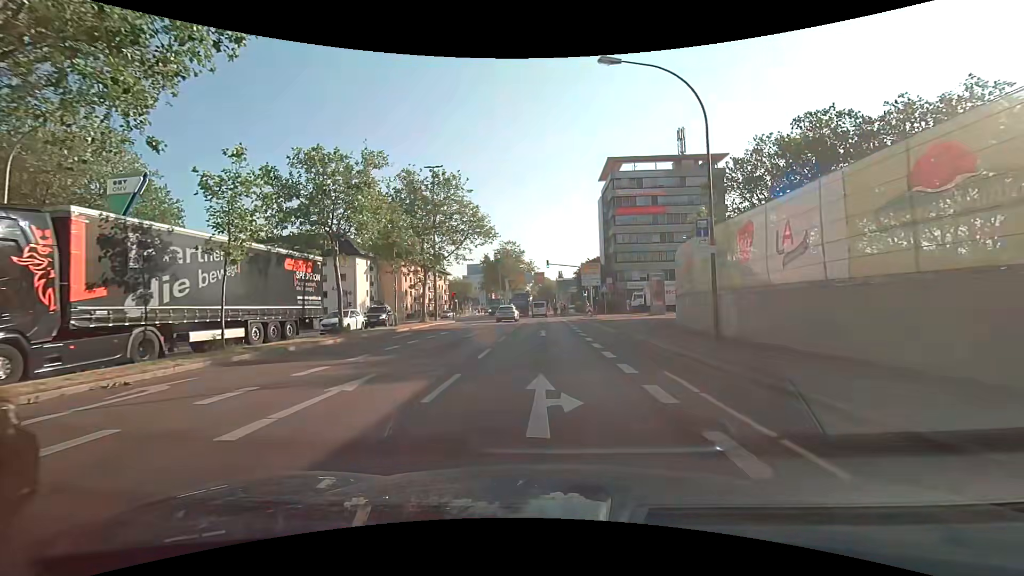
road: secondary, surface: asphalt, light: Day
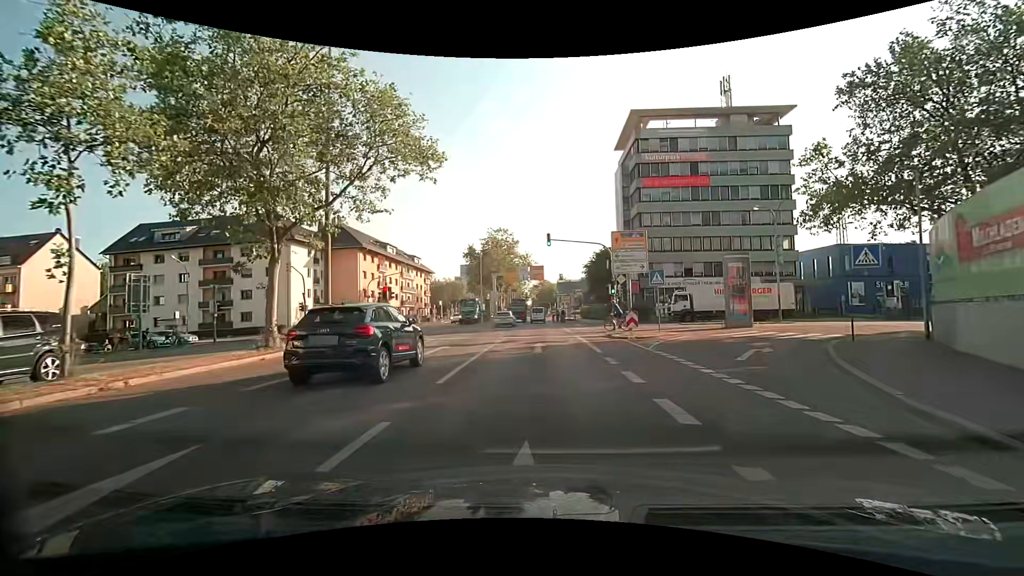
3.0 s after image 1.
(+0.1, +22.3) m; 0°
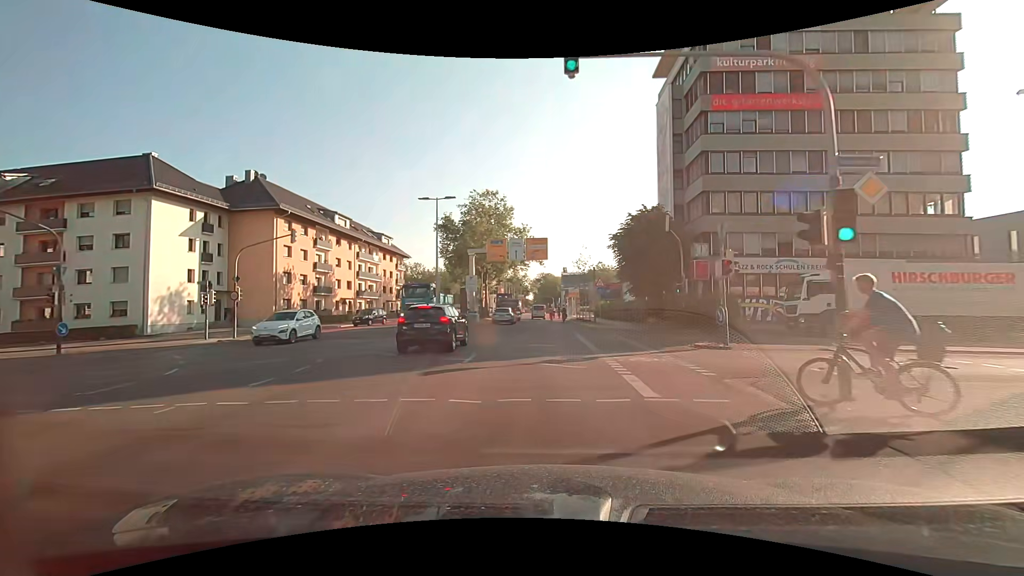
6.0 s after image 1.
(+0.1, +23.8) m; 0°
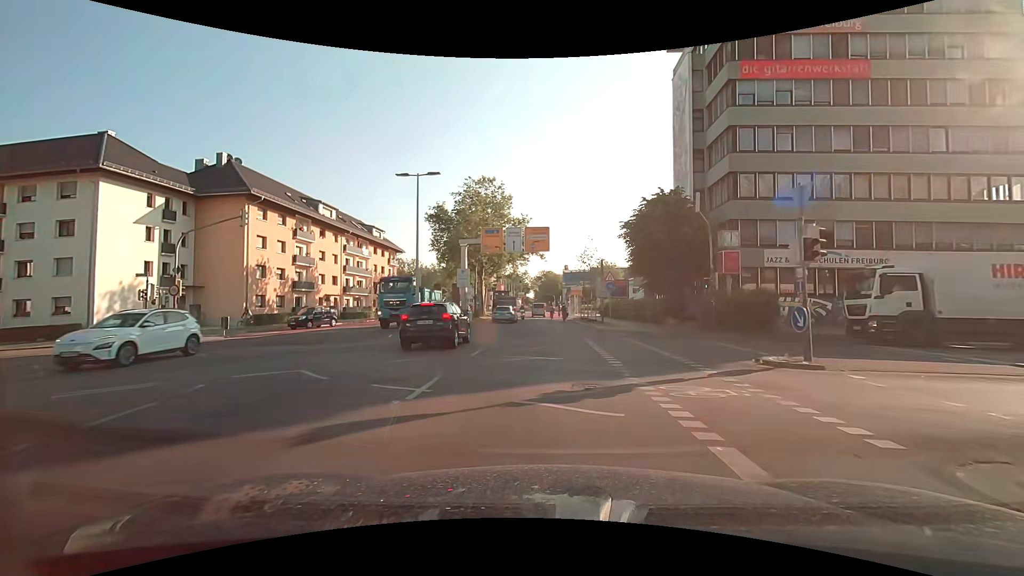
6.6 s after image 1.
(0.0, +5.1) m; 0°
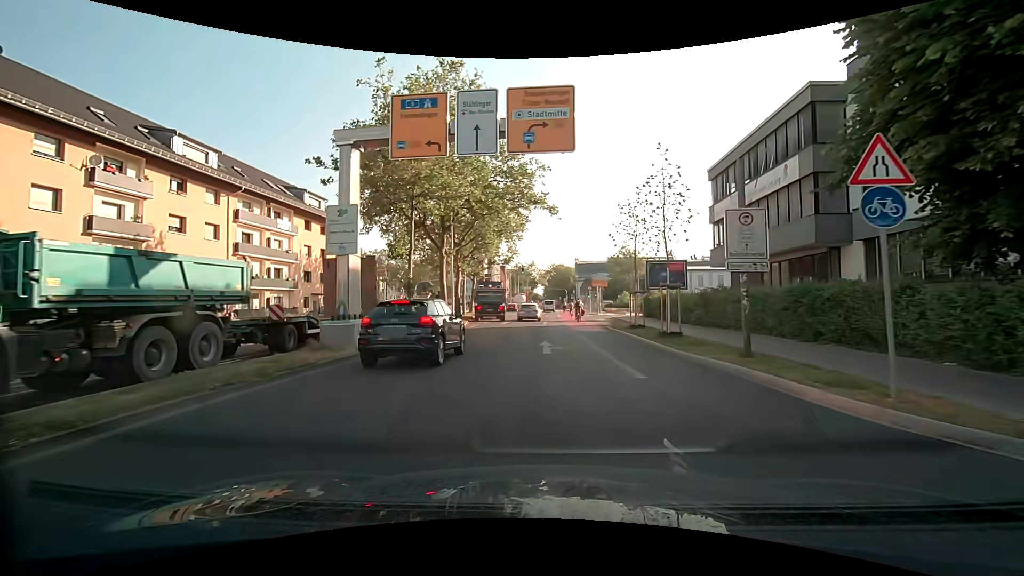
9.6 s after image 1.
(-0.4, +25.4) m; -1°
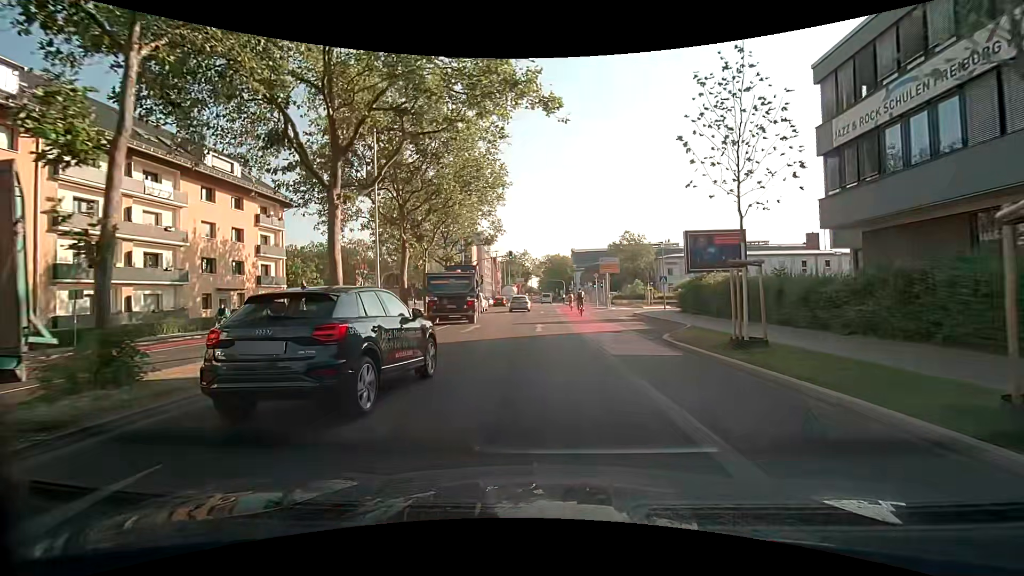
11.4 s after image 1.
(0.0, +14.8) m; +1°
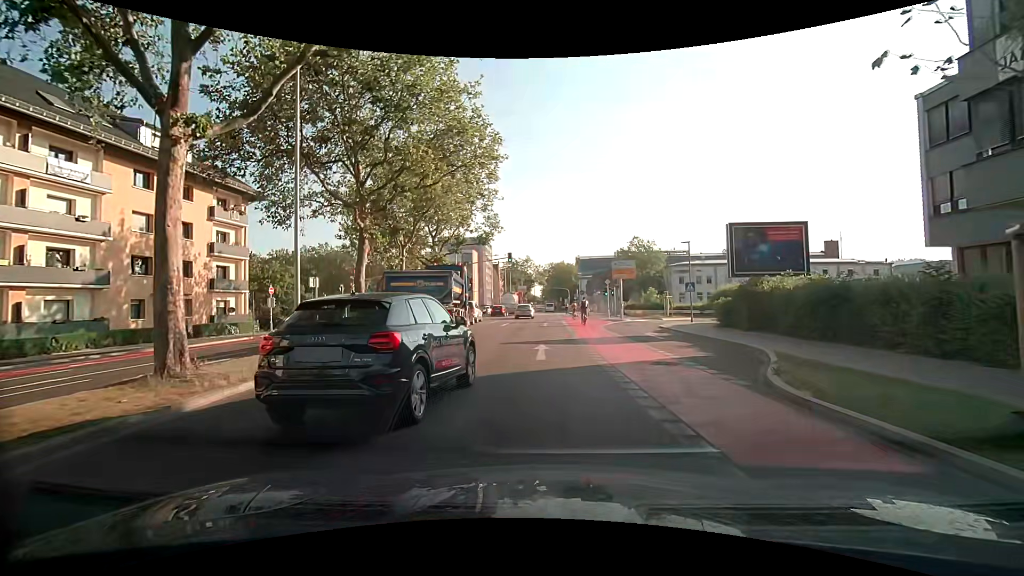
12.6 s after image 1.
(-0.1, +6.7) m; -1°
